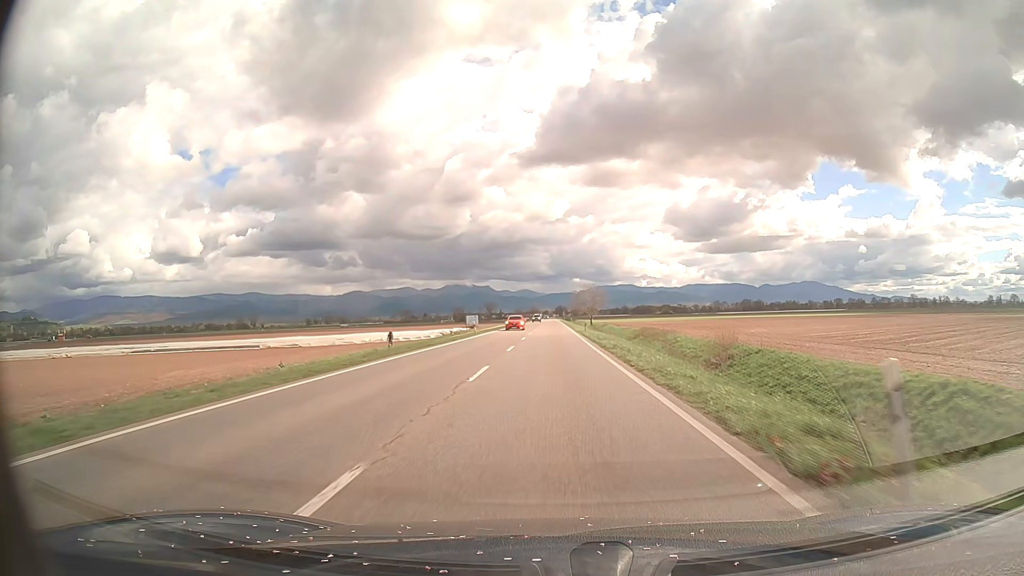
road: primary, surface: asphalt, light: Day
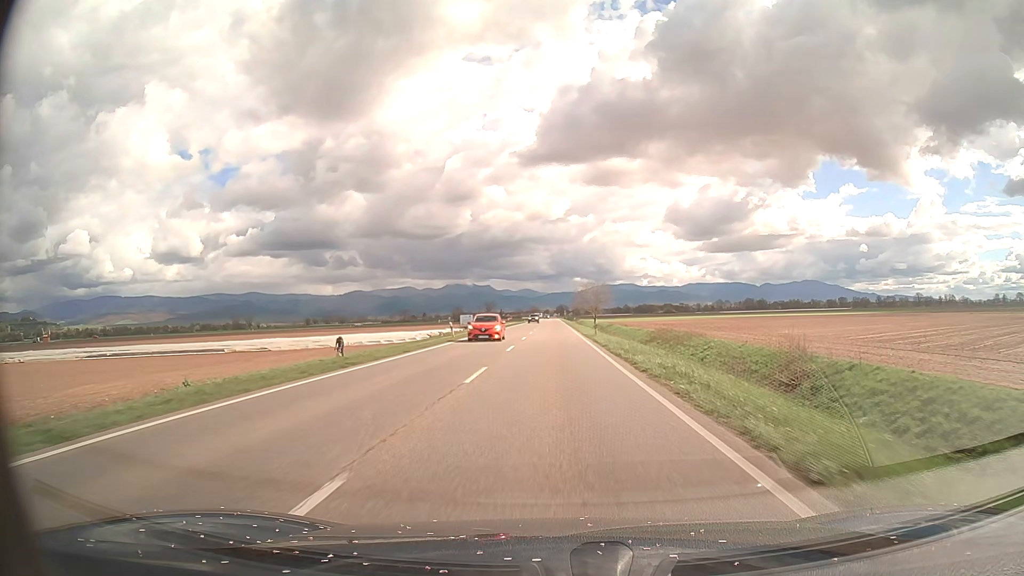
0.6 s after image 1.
(0.0, +12.4) m; 0°
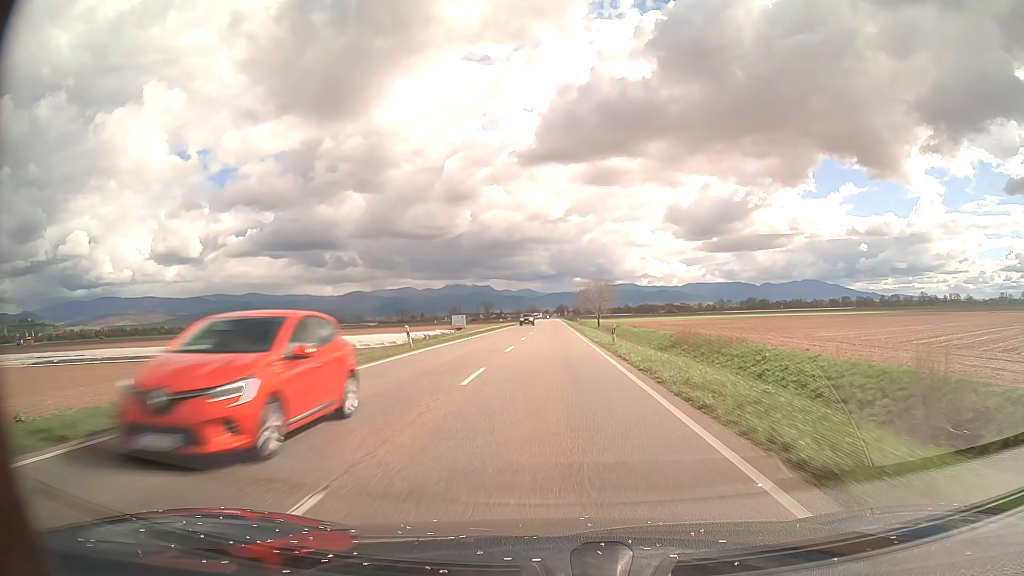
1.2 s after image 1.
(0.0, +12.4) m; 0°
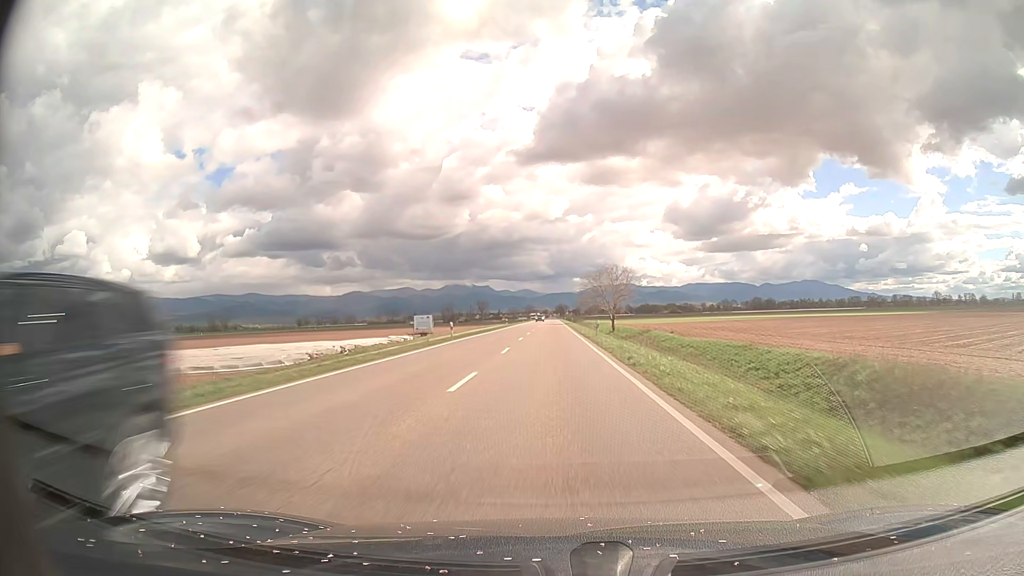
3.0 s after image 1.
(0.0, +37.2) m; 0°
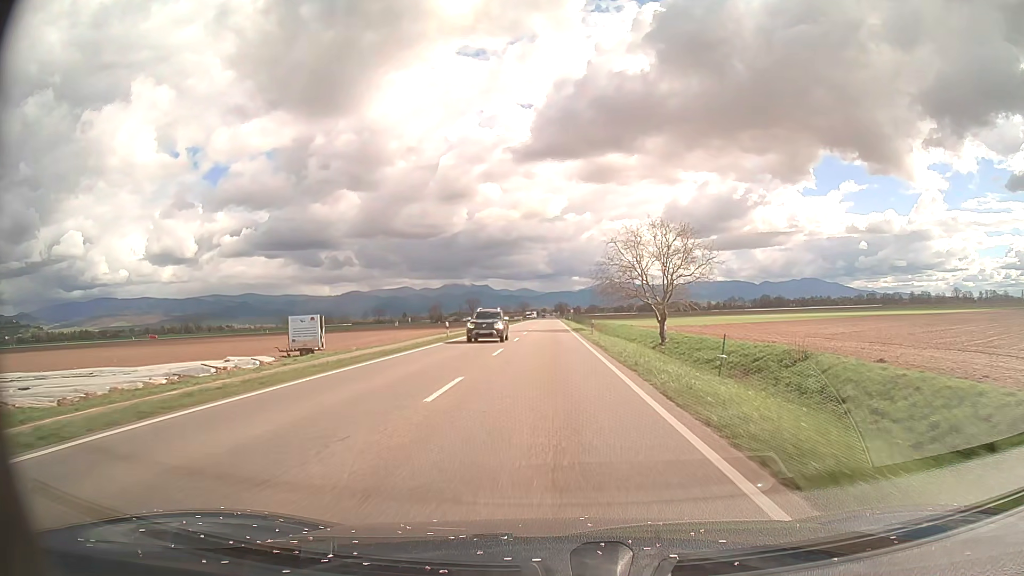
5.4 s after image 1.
(0.0, +49.4) m; 0°
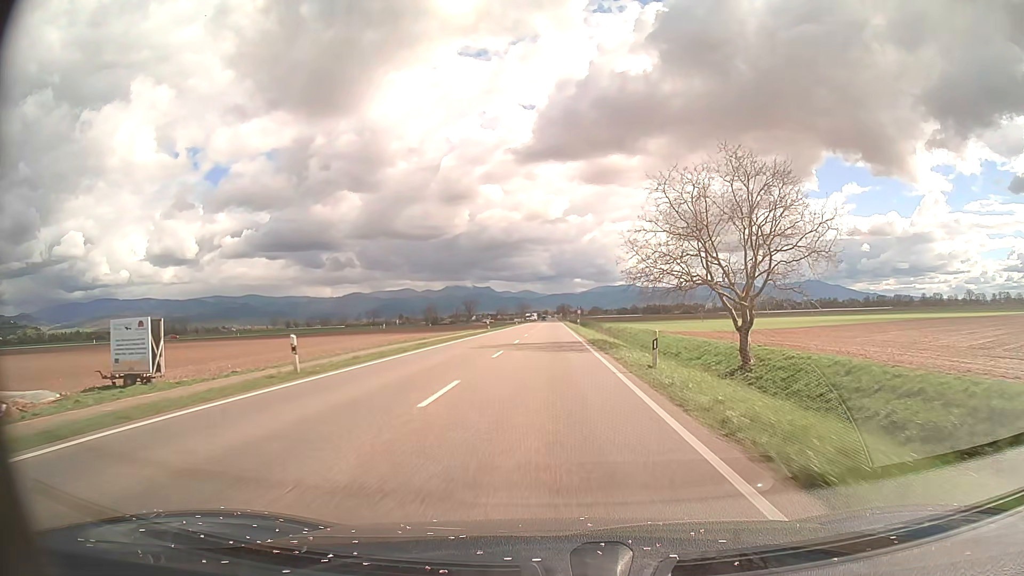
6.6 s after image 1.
(-0.1, +24.7) m; 0°
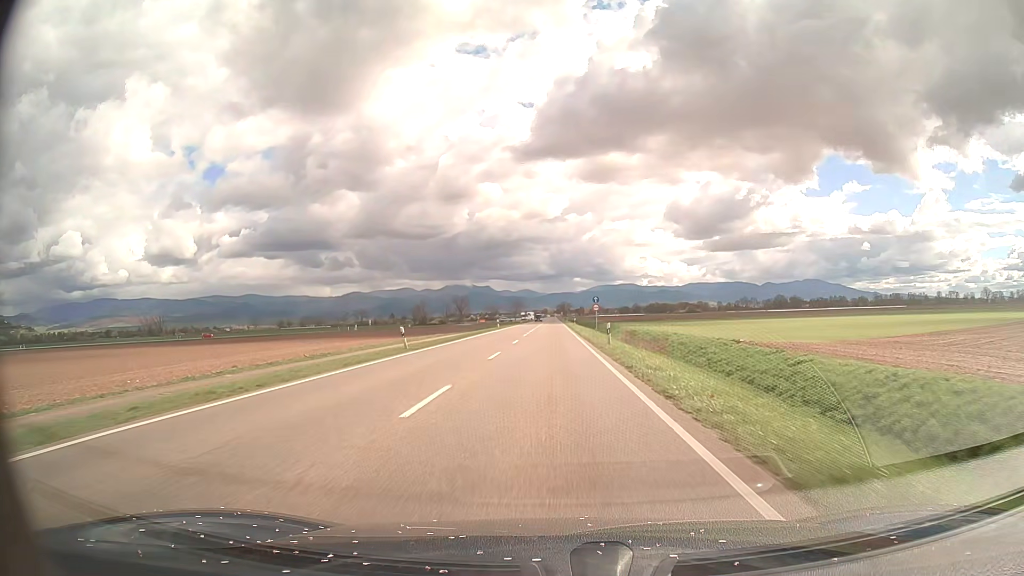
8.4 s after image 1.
(0.0, +36.9) m; 0°
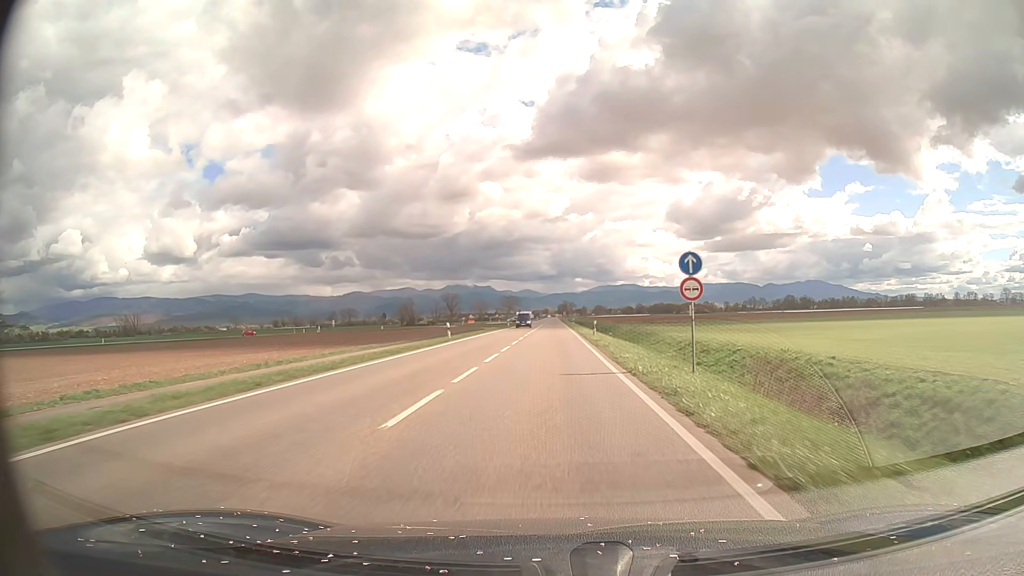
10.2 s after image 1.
(0.0, +36.9) m; 0°
(0, +10) (0, +20) (0, +30) (0, +40) (0, +50) (0, +60) (0, +70) (0, +80) (0, +90) (0, +100) m
